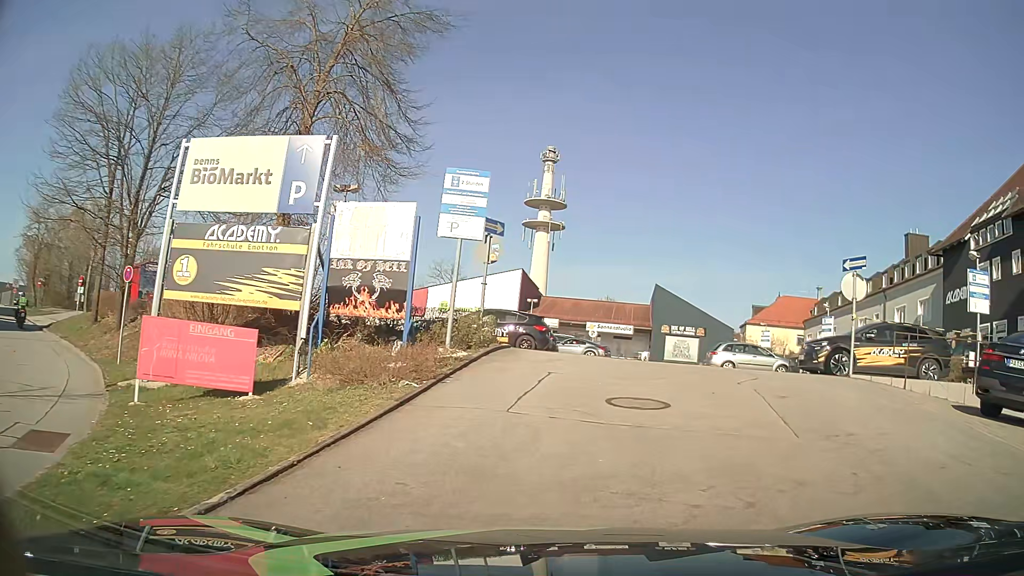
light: Day
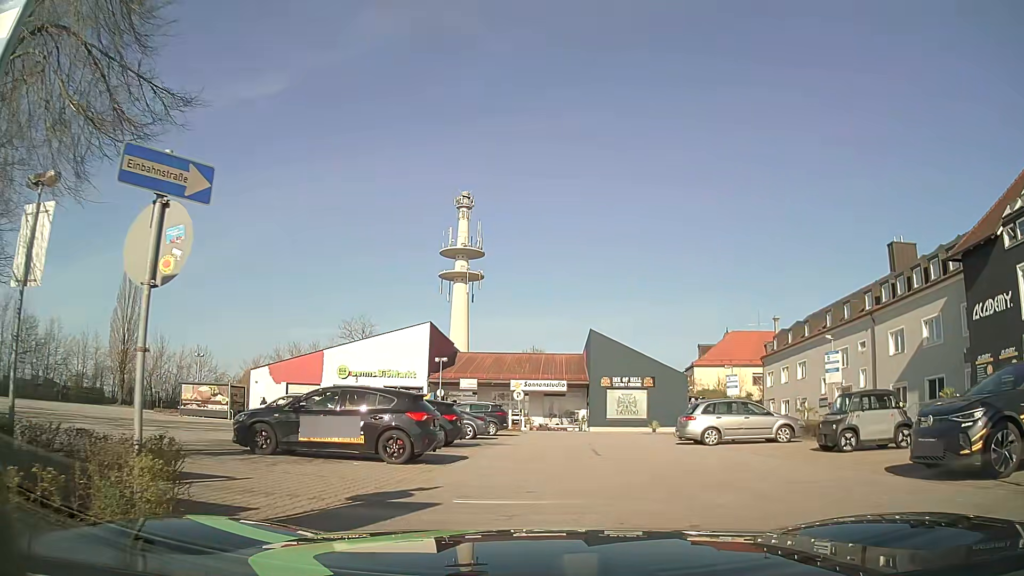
(+0.8, +9.5) m; +6°
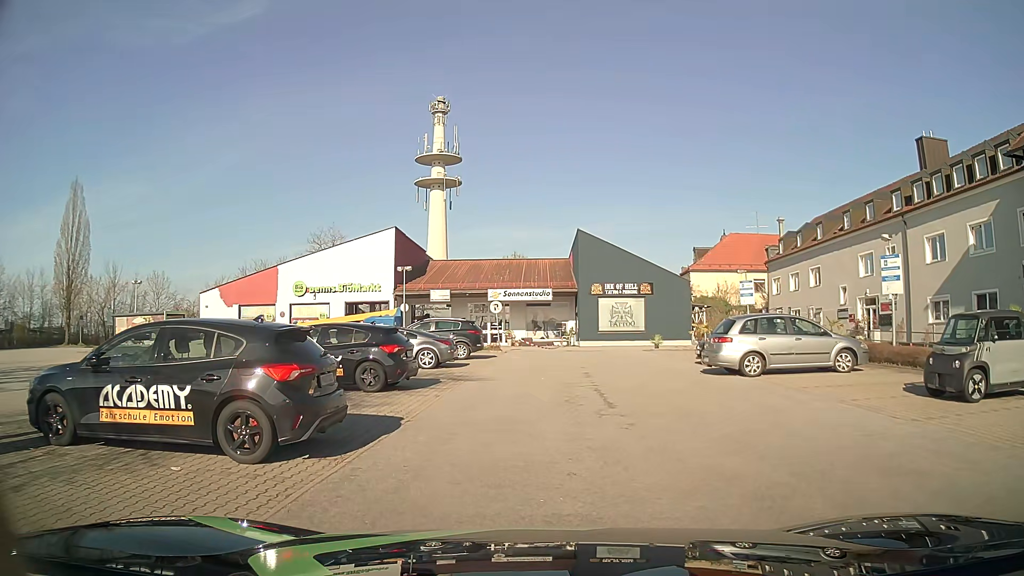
(+0.1, +5.8) m; +2°
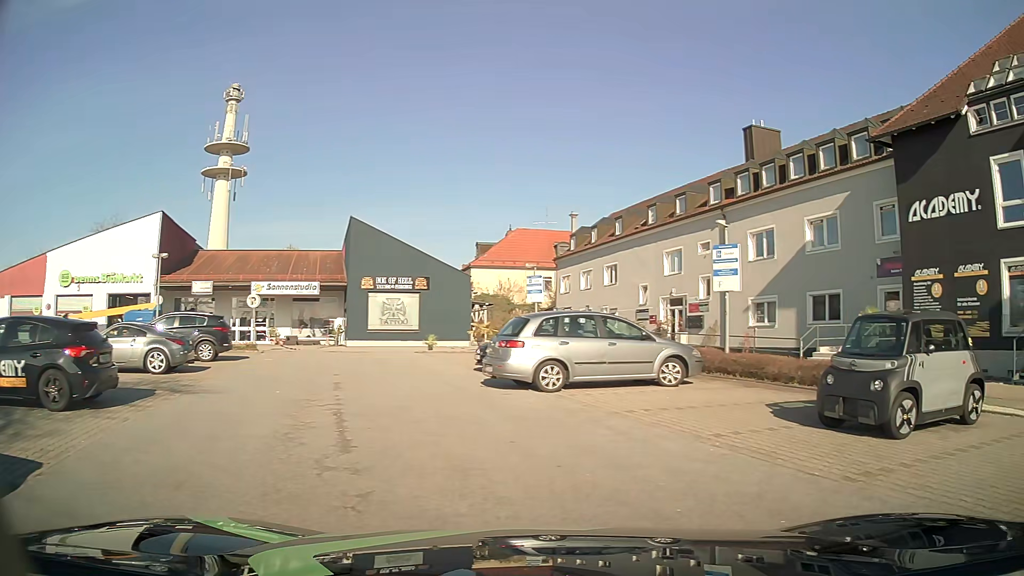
(+0.2, +4.0) m; +20°
